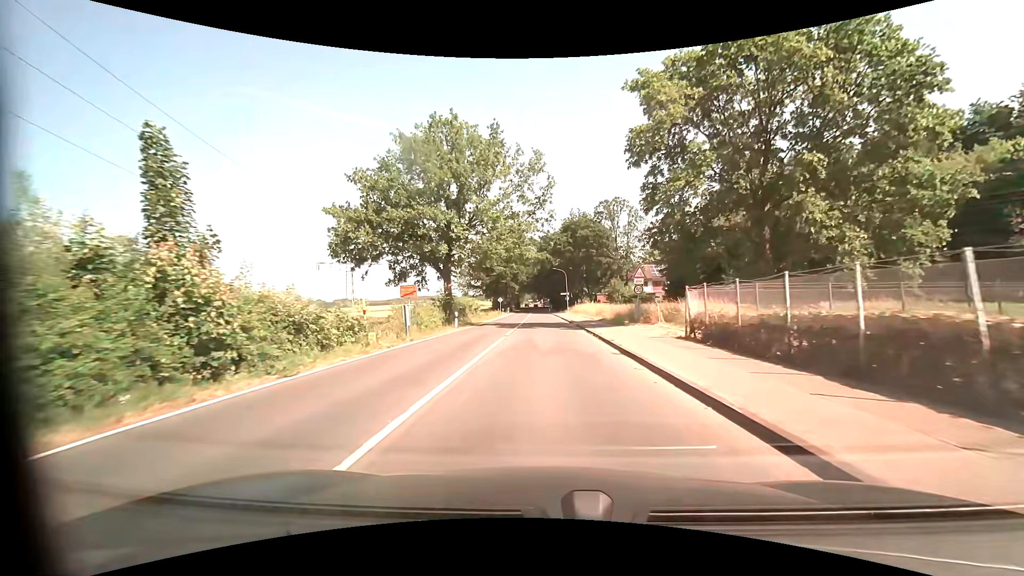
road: secondary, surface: asphalt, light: Day
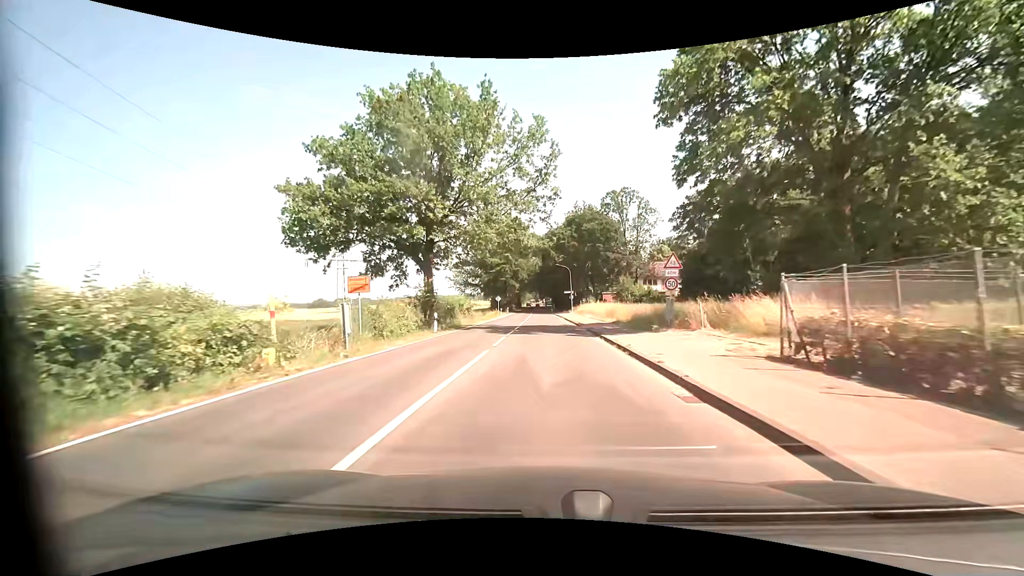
(0.0, +6.9) m; 0°
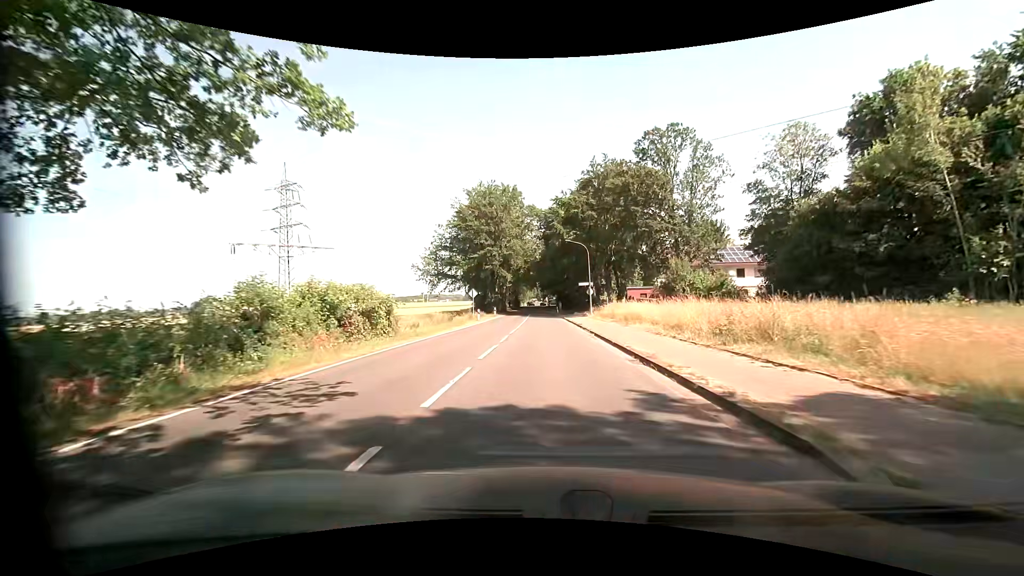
(-0.1, +27.9) m; 0°
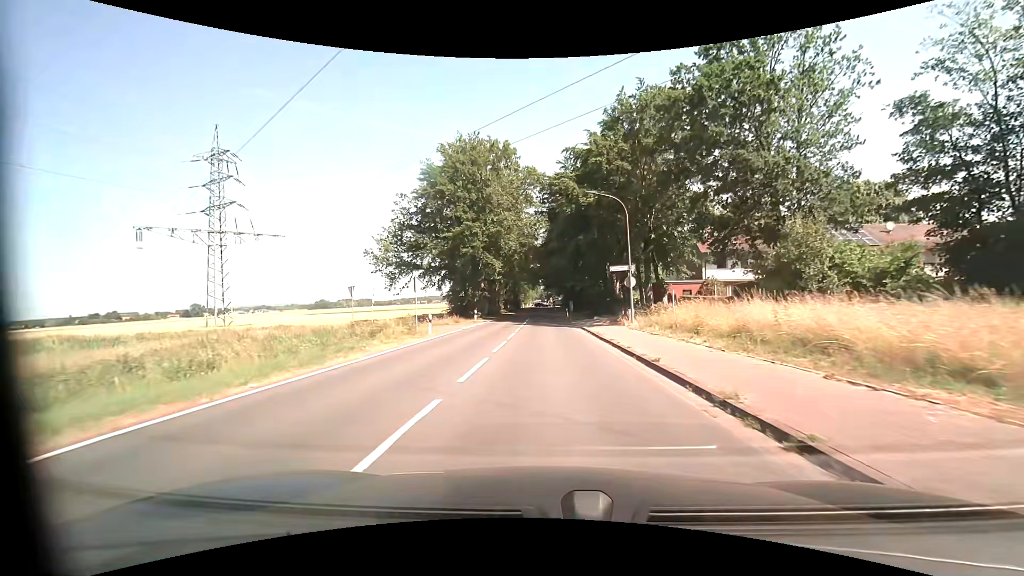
(-0.1, +21.2) m; -1°
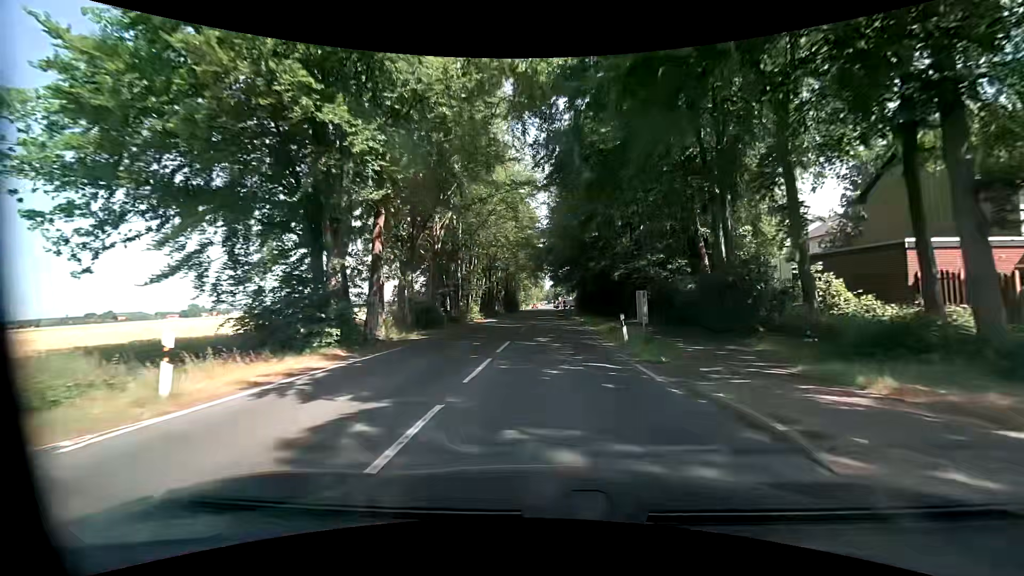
(0.0, +36.0) m; -1°
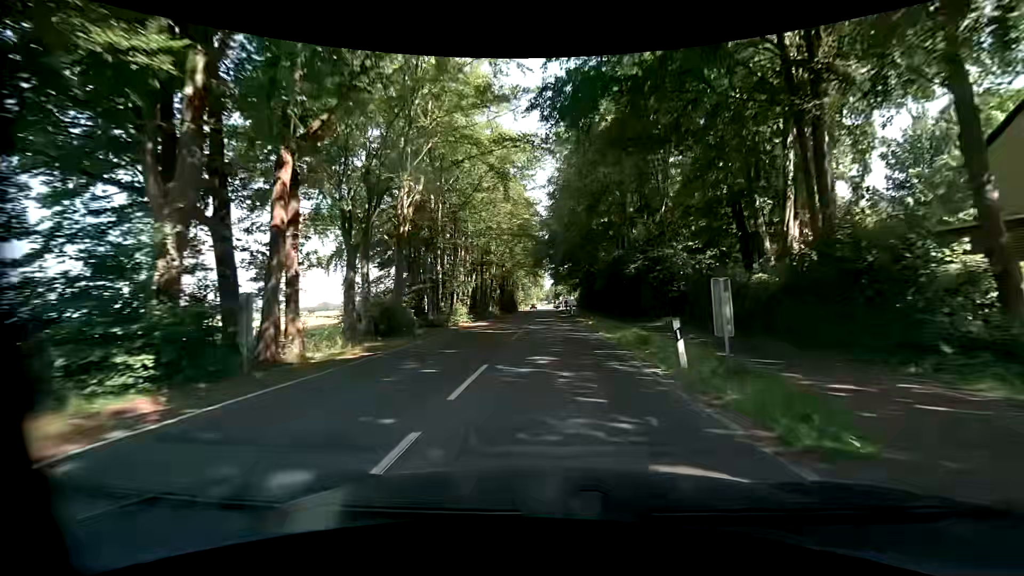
(0.0, +7.2) m; 0°
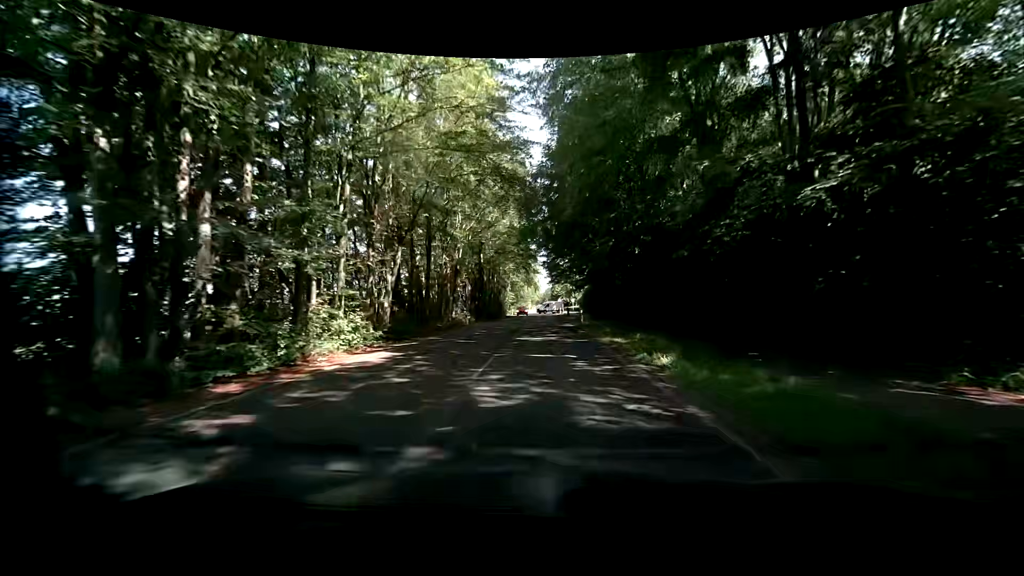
(+0.1, +21.6) m; 0°
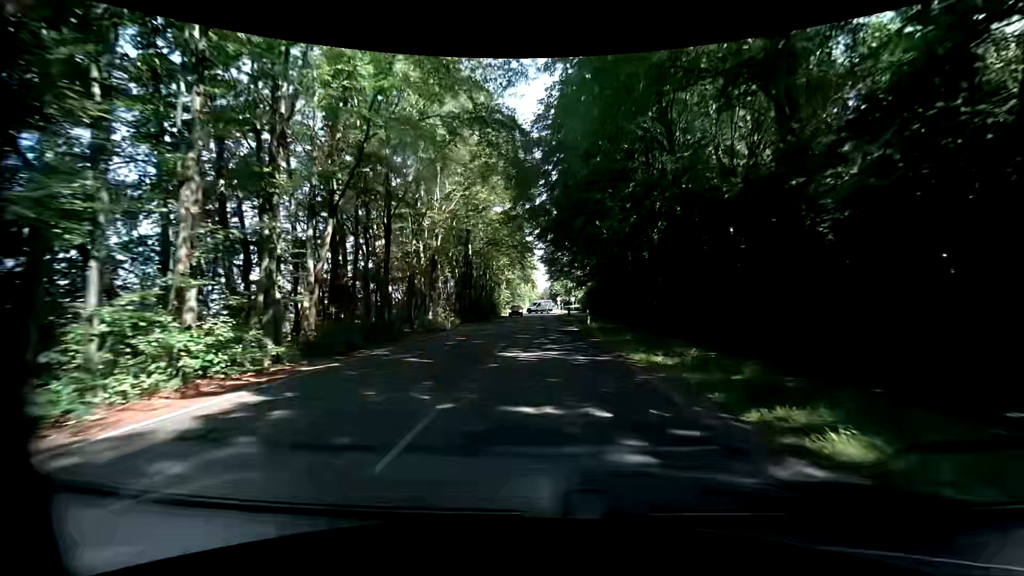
(+0.1, +7.1) m; +1°
